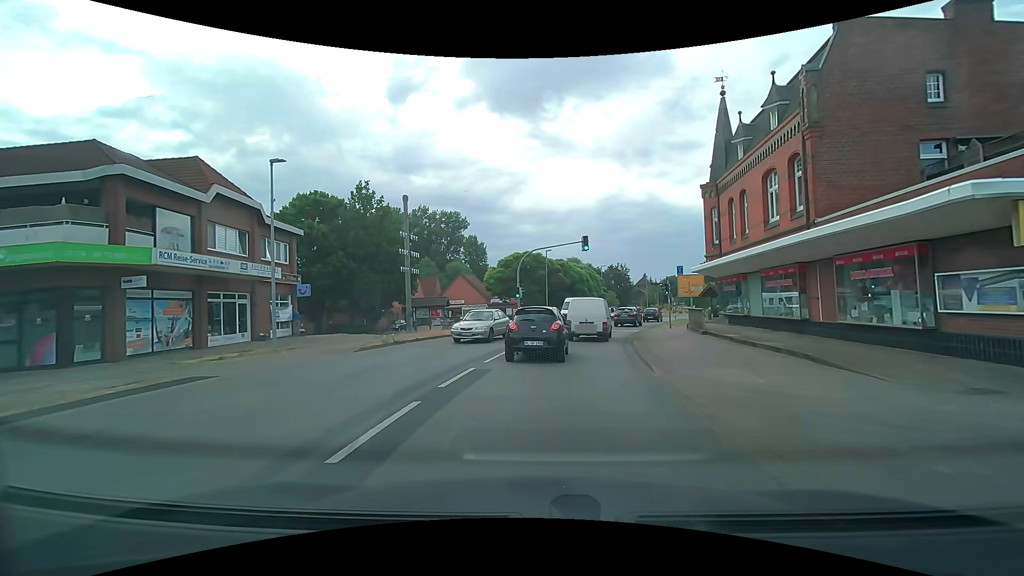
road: secondary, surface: asphalt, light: Day
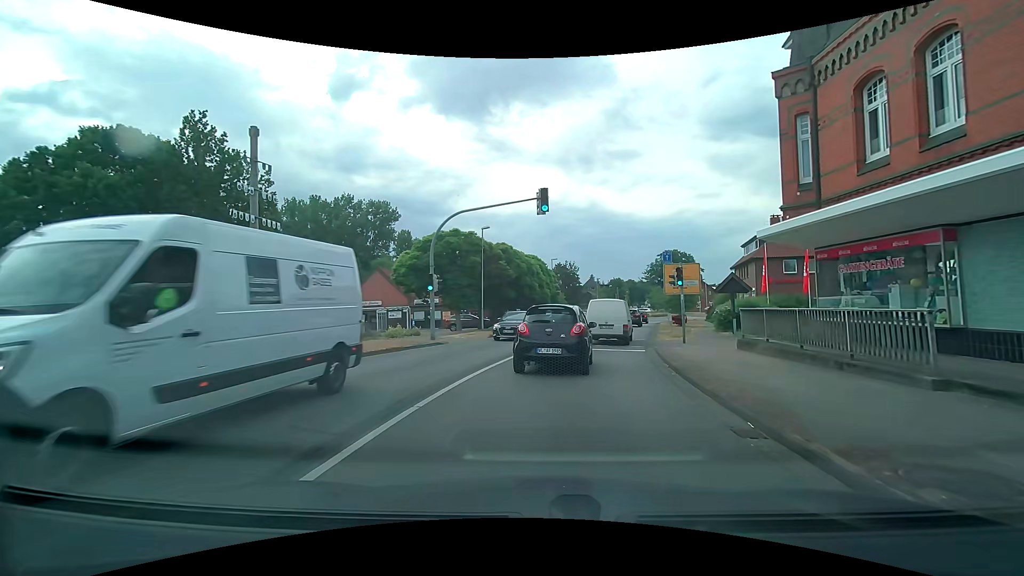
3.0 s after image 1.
(+0.7, +16.2) m; +6°
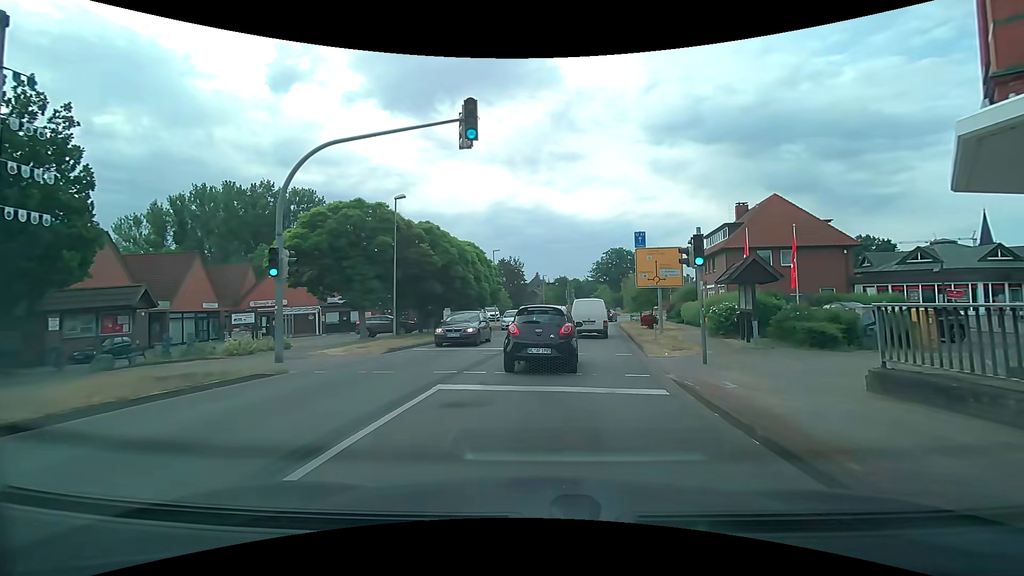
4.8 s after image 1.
(+0.4, +9.8) m; +4°
(+1, +10) (+2, +20) (+4, +30) (+6, +40) (+8, +49) (+10, +59) (+13, +69) (+20, +75) (+30, +78) (+40, +78) m
